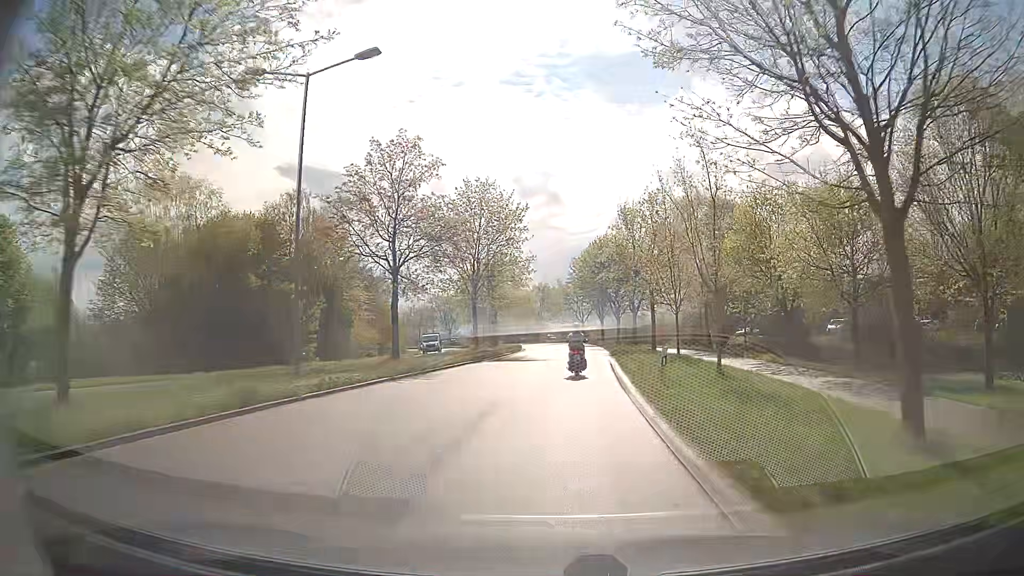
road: secondary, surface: asphalt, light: Day
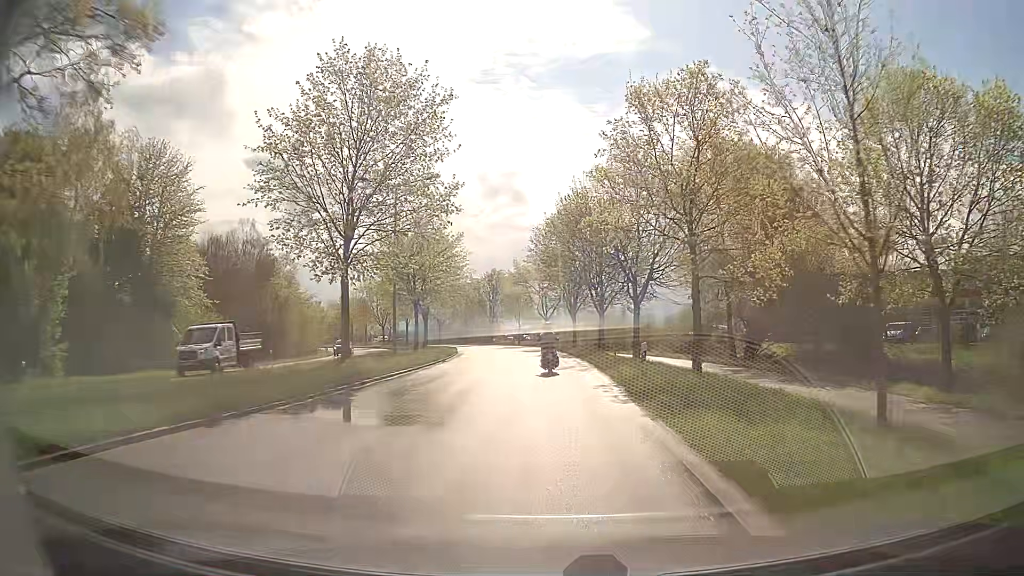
(+1.2, +23.2) m; +4°
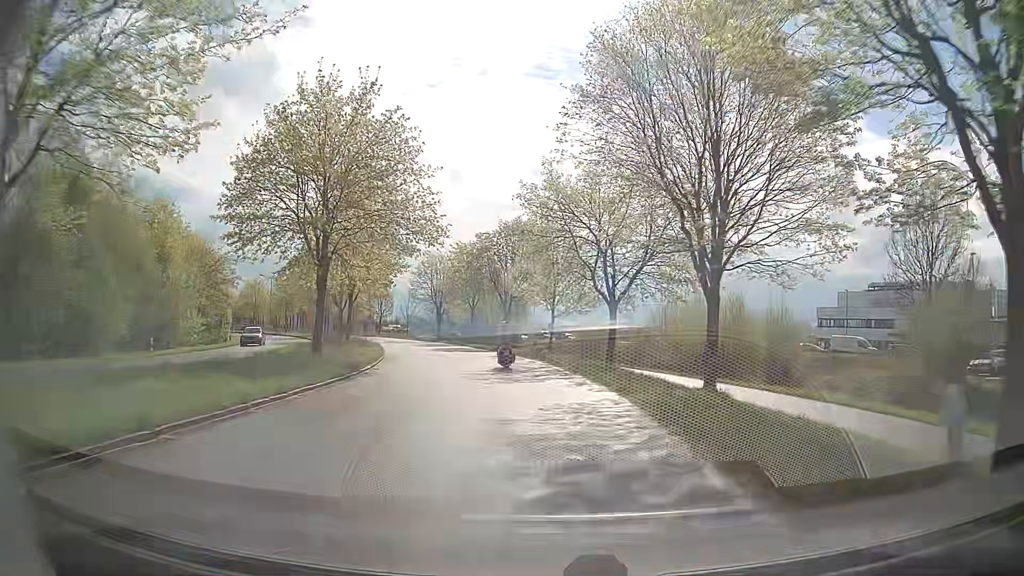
(-0.8, +38.8) m; -4°
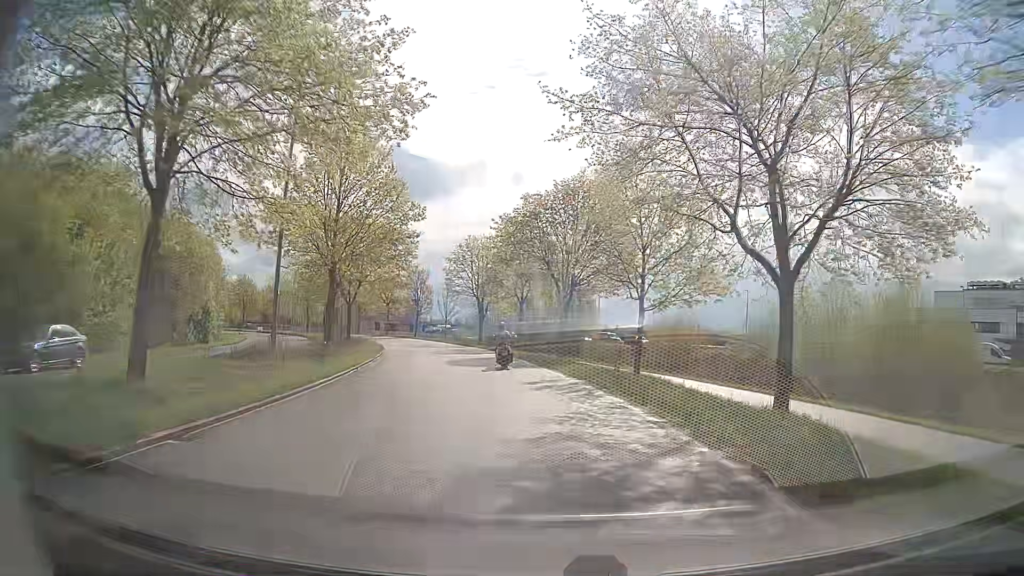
(-0.6, +15.9) m; -5°
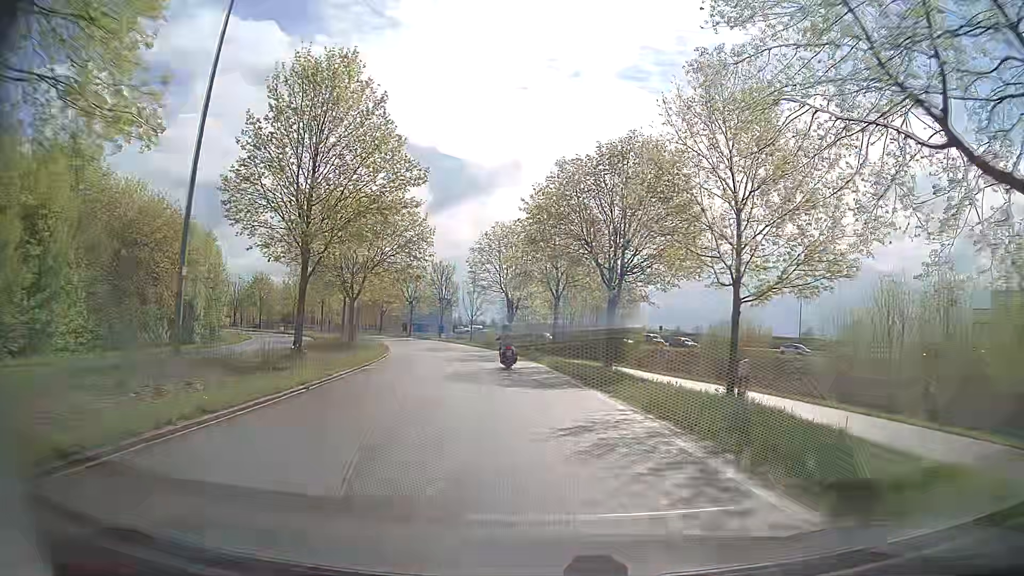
(-0.1, +8.0) m; -2°
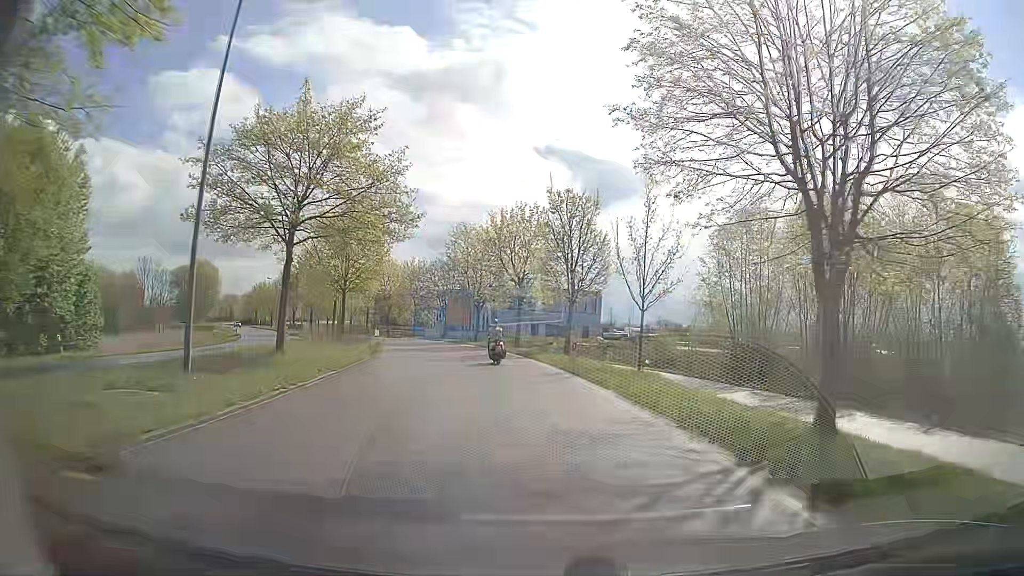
(-4.9, +40.5) m; -13°
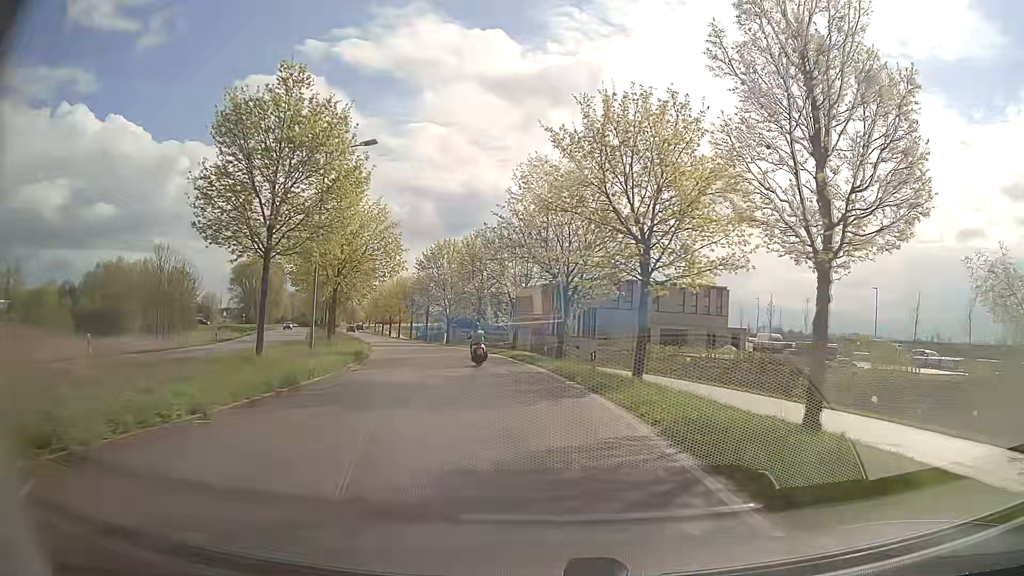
(-1.6, +24.5) m; -8°
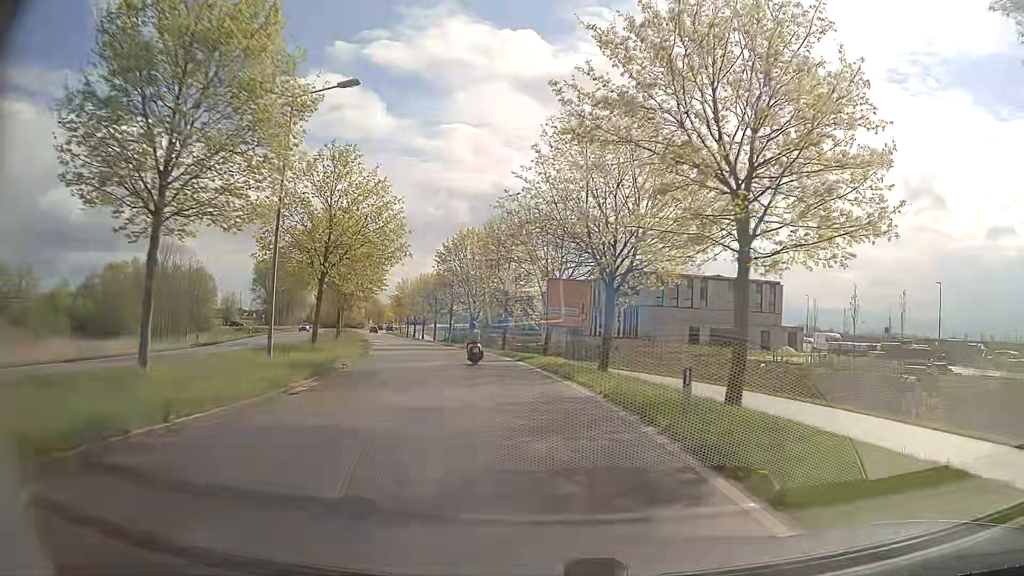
(-0.1, +8.2) m; -2°
(0, +10) (-1, +20) (-3, +30) (-6, +39) (-8, +49) (-11, +59) (-14, +68) (-17, +78) (-20, +87) (-23, +97) m
